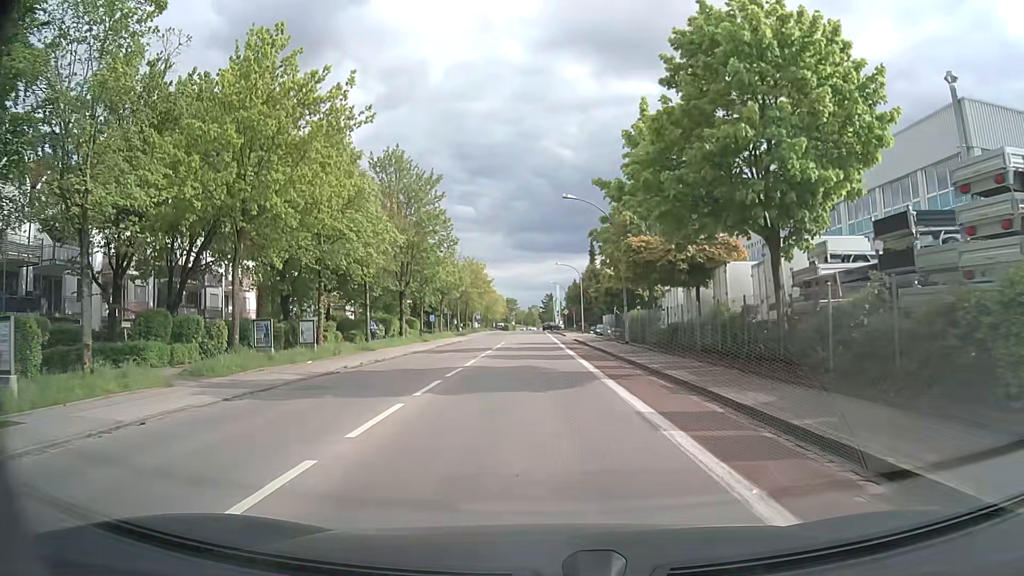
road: tertiary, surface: asphalt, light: Day
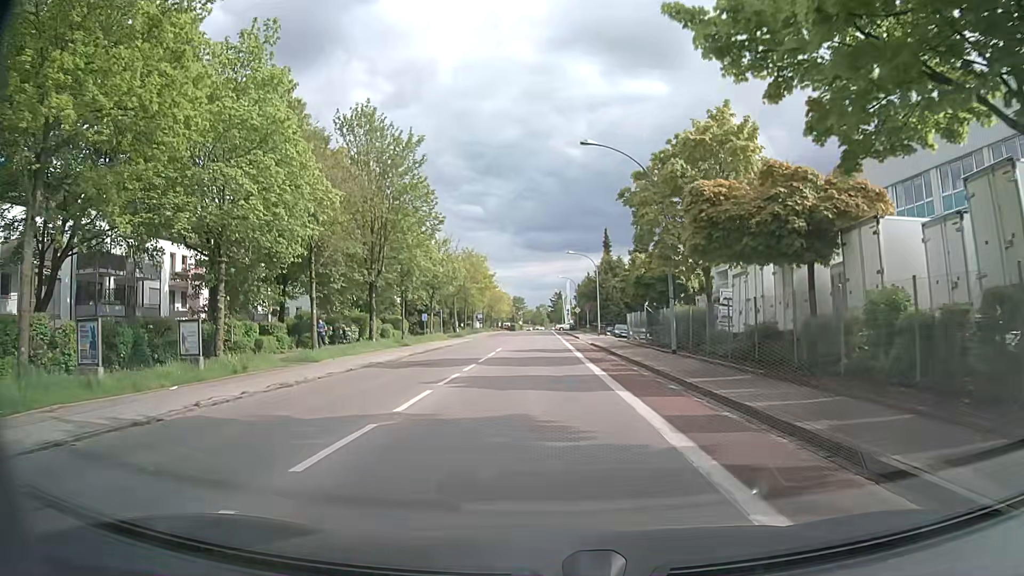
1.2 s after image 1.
(-0.1, +11.0) m; -1°
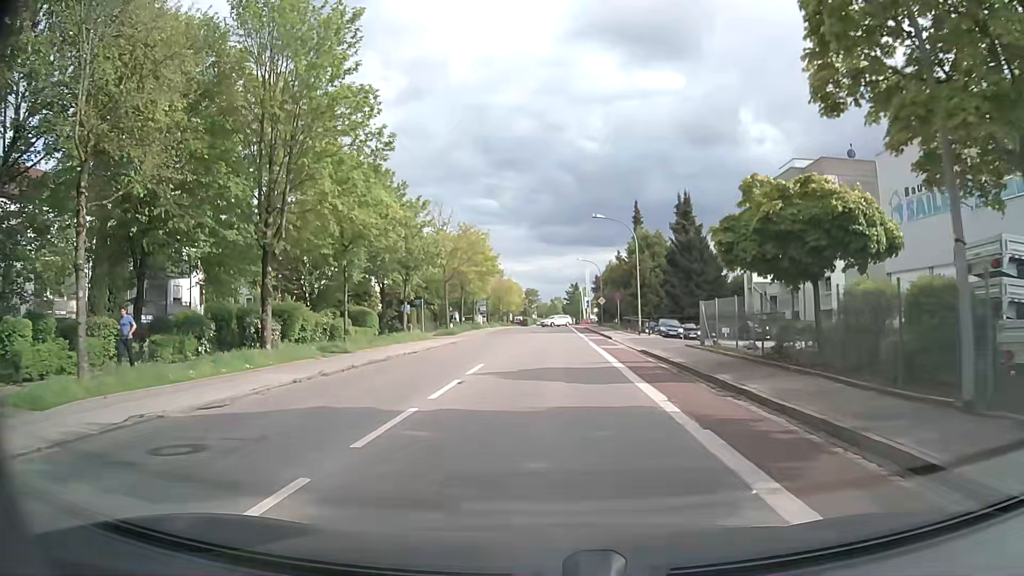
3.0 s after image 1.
(-0.1, +17.2) m; -1°
(0, +10) (0, +20) (0, +30) (+1, +40) (+1, +50) (+1, +60) (+1, +70) (+1, +80) (+2, +90) (+2, +100) m
